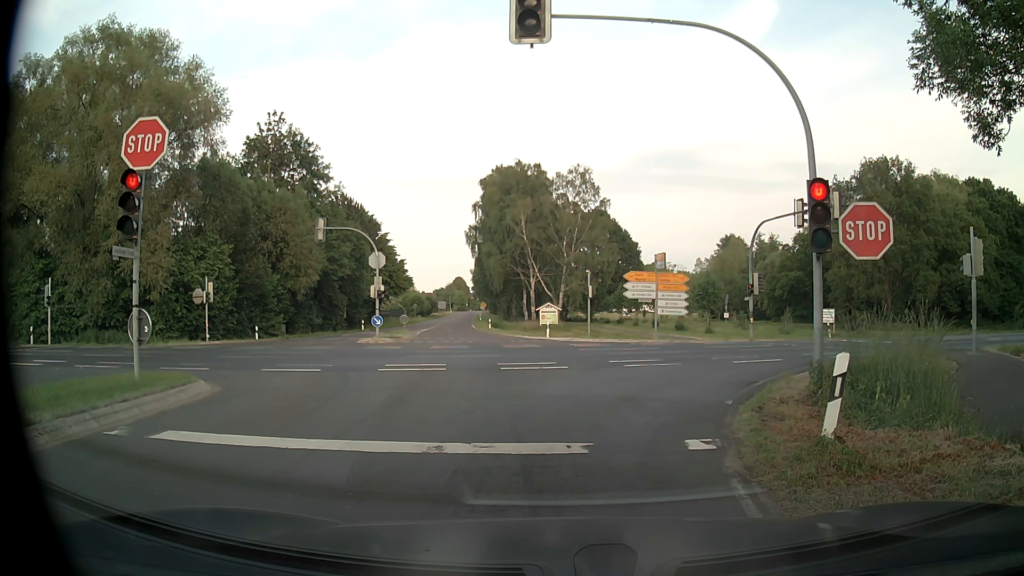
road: secondary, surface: asphalt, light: Day
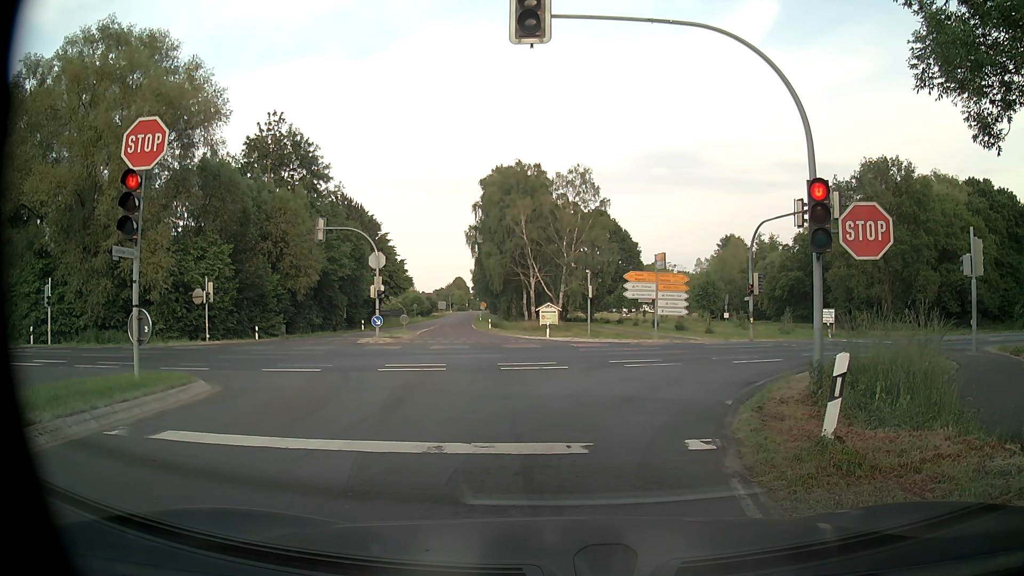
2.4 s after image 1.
(0.0, 0.0) m; 0°
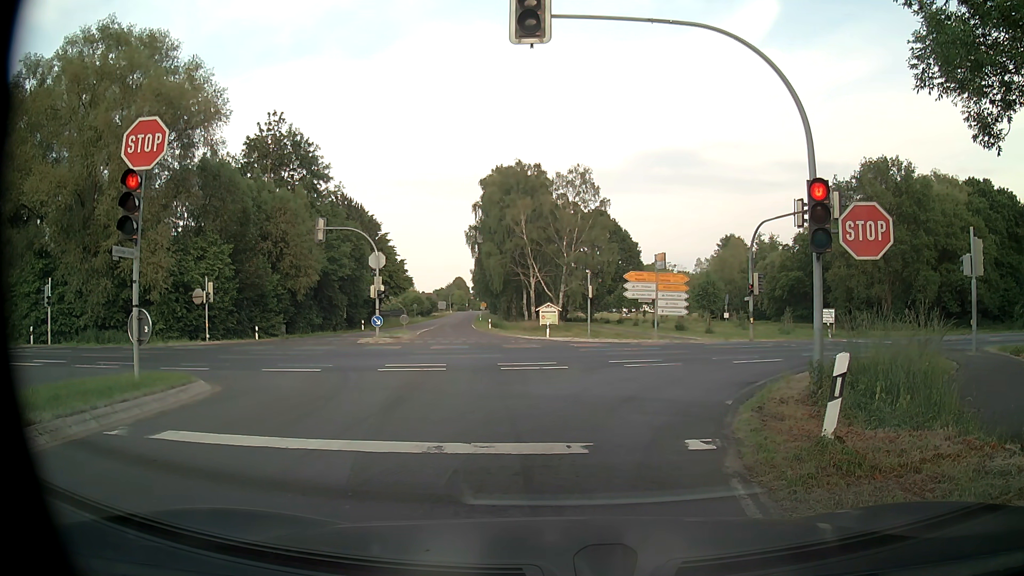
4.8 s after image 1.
(0.0, 0.0) m; 0°
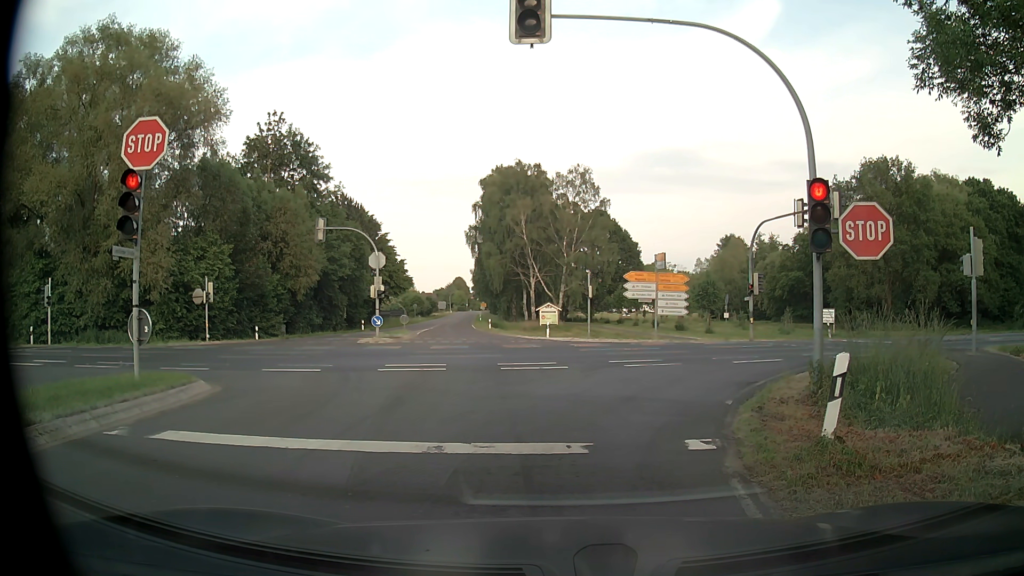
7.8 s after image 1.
(0.0, 0.0) m; 0°
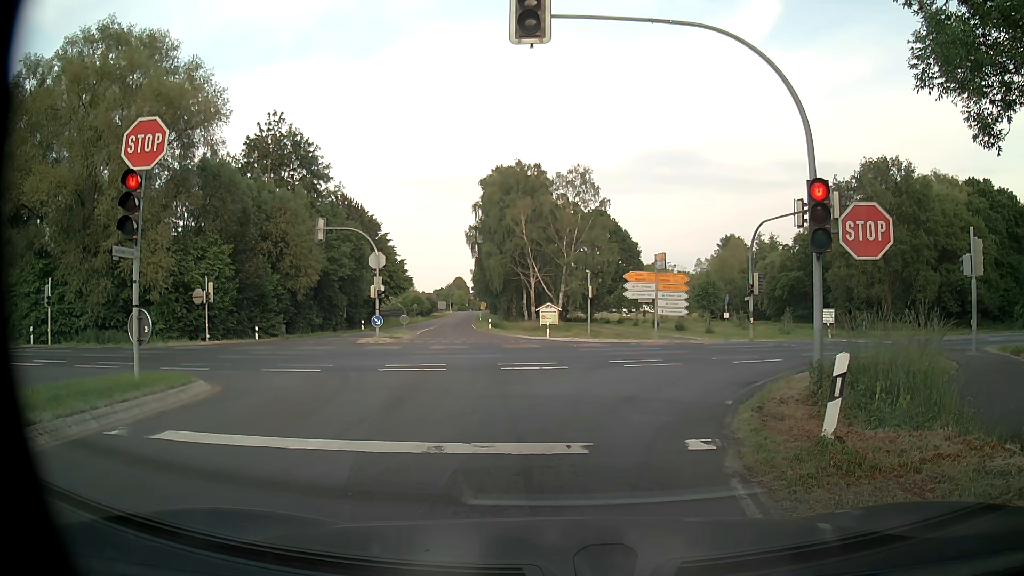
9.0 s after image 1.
(0.0, 0.0) m; 0°
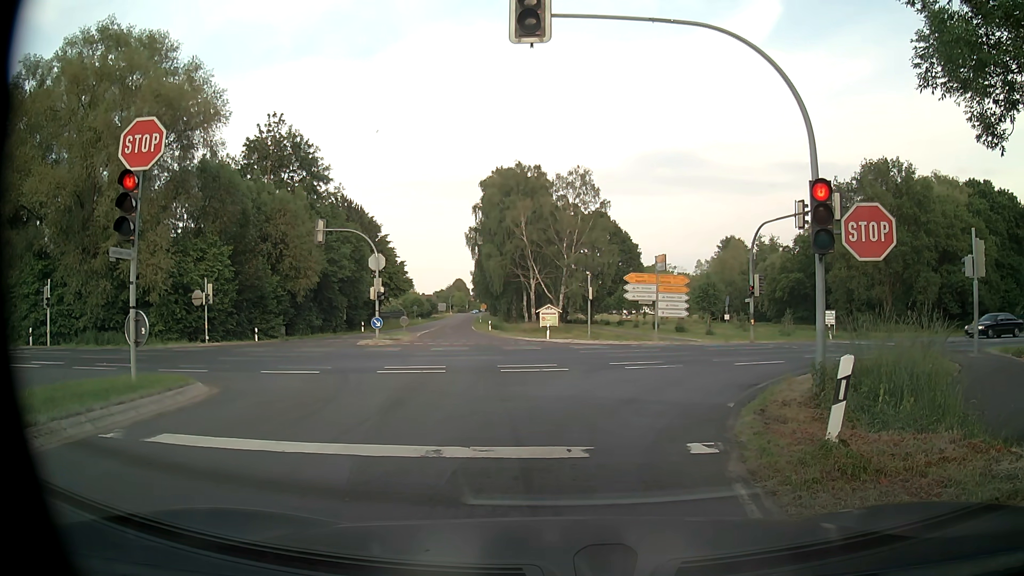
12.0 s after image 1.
(0.0, +0.1) m; 0°
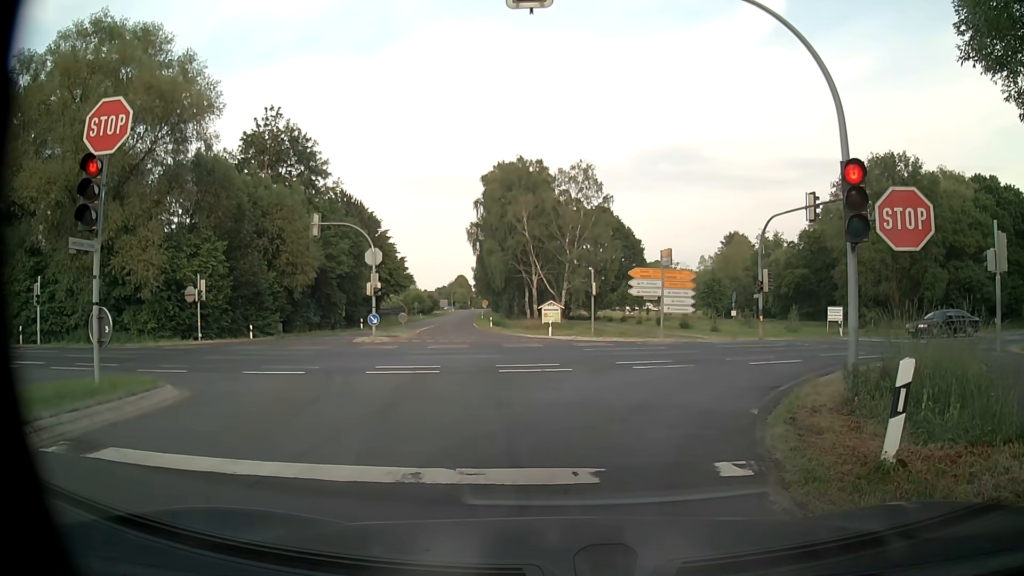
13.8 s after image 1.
(0.0, +1.2) m; 0°
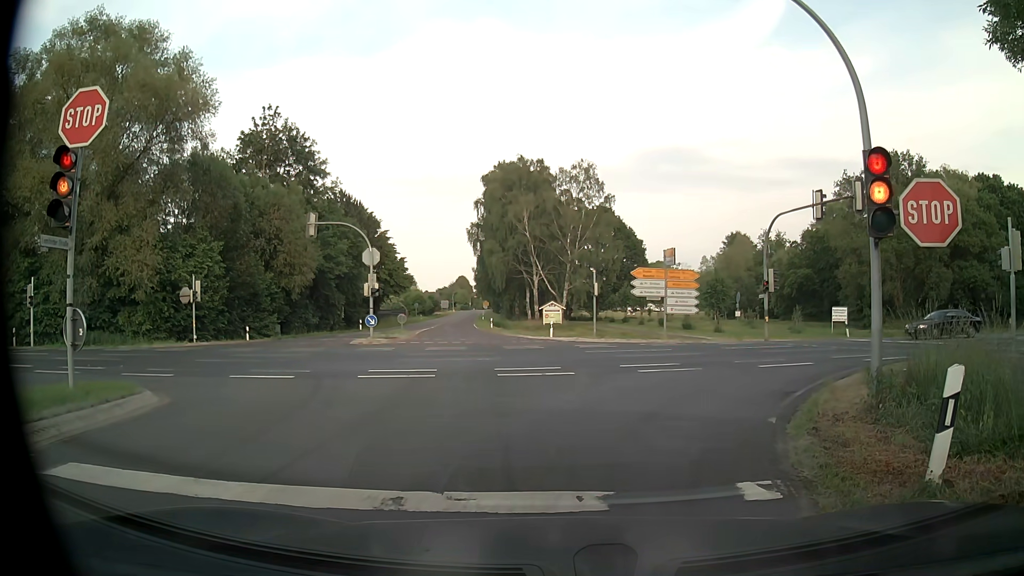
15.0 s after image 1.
(0.0, +0.7) m; 0°
